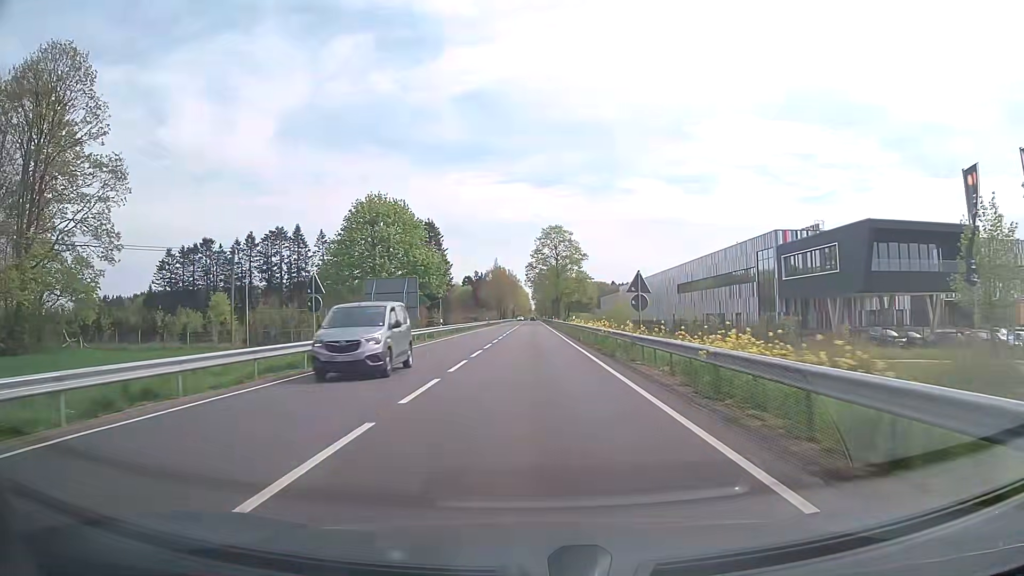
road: primary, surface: asphalt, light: Day
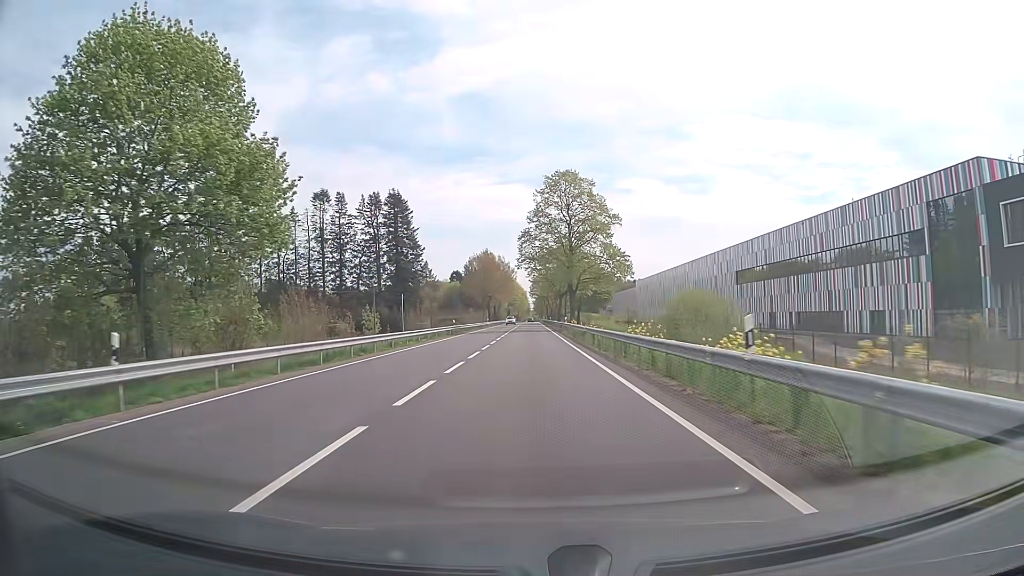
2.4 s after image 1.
(+0.1, +42.4) m; 0°
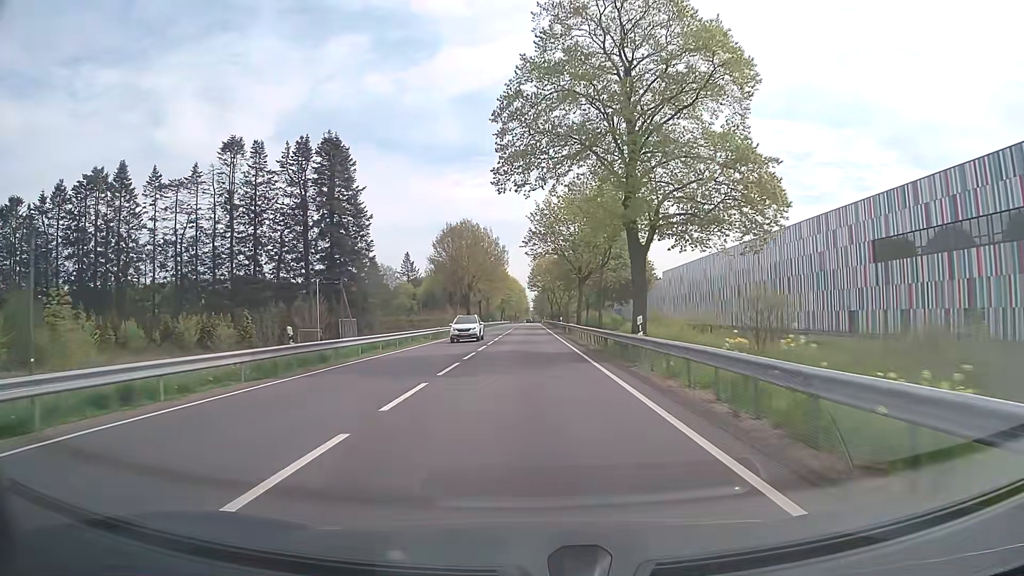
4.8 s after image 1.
(0.0, +42.7) m; 0°
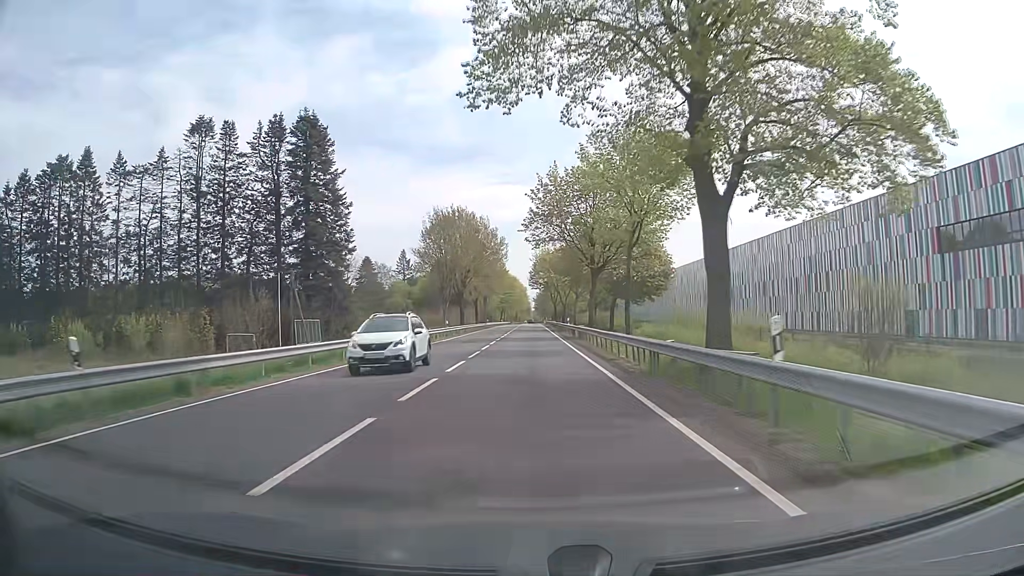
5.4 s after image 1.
(0.0, +10.7) m; 0°
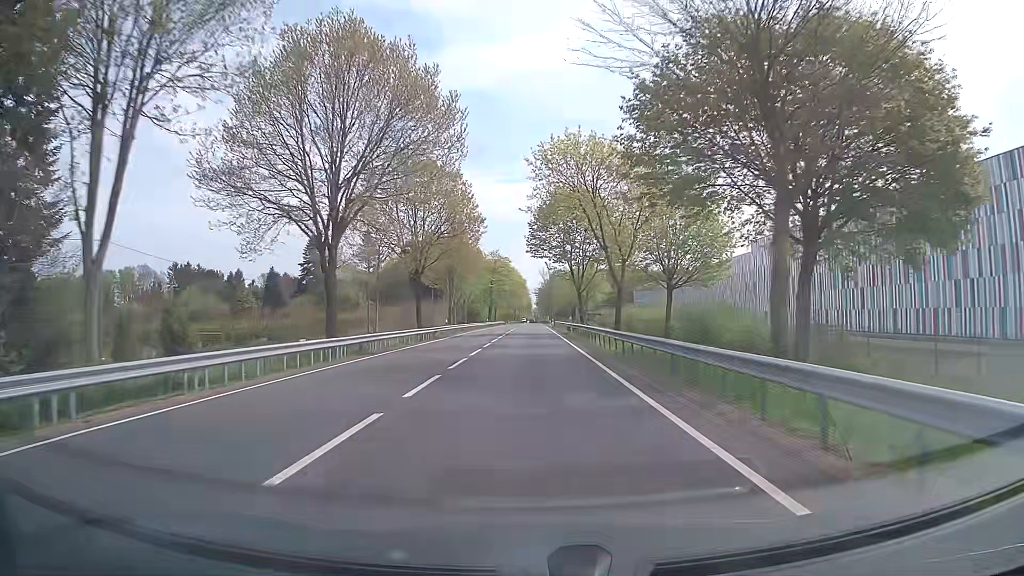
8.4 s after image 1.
(-0.1, +53.7) m; 0°
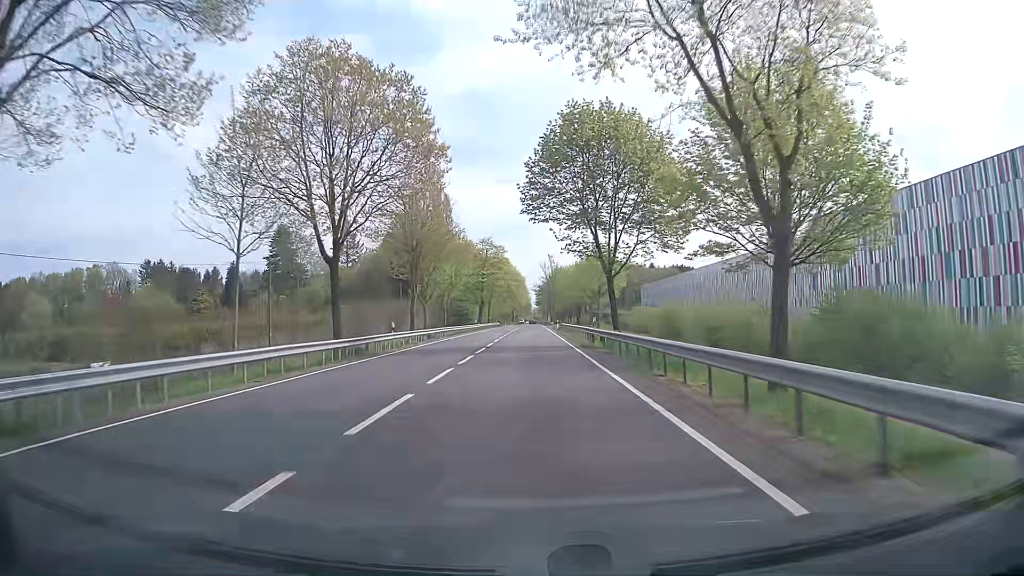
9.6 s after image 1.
(+0.1, +21.5) m; 0°
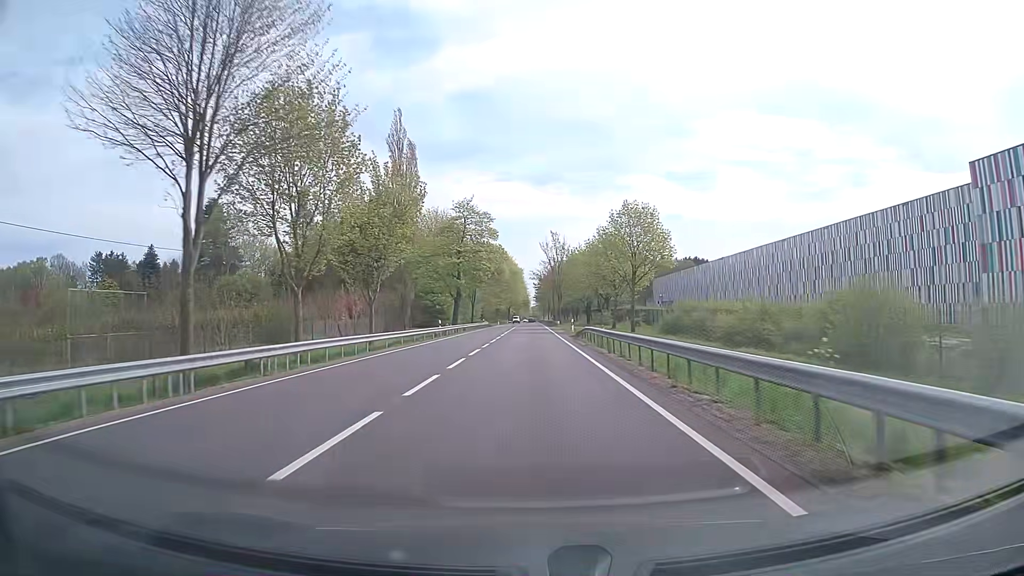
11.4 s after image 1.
(-0.1, +32.3) m; 0°
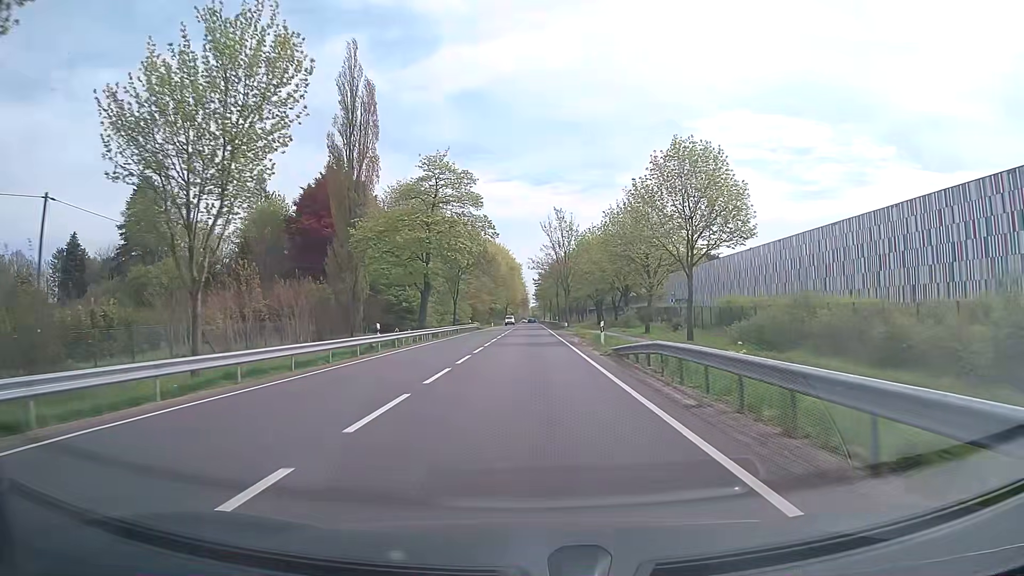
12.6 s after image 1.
(+0.1, +21.6) m; 0°
(0, +10) (0, +20) (0, +30) (0, +40) (0, +50) (0, +60) (0, +70) (0, +80) (0, +90) (0, +100) m
